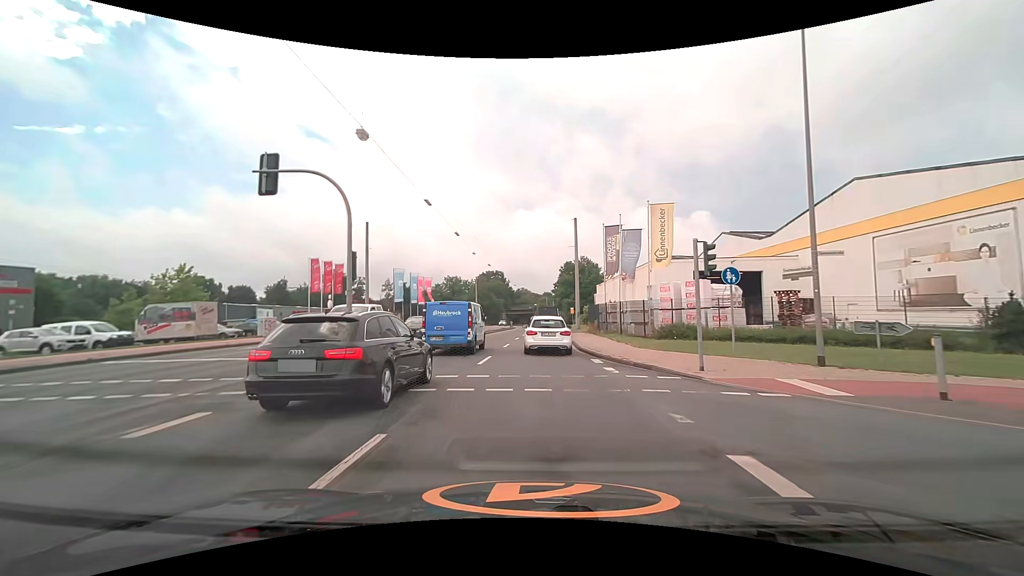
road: secondary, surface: asphalt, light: Day
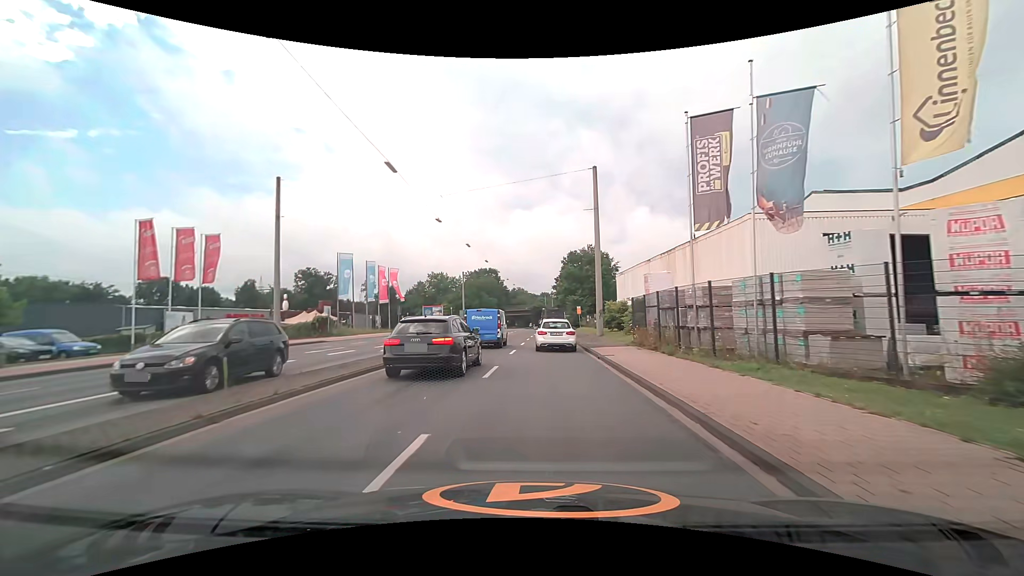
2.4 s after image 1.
(-0.1, +20.5) m; 0°
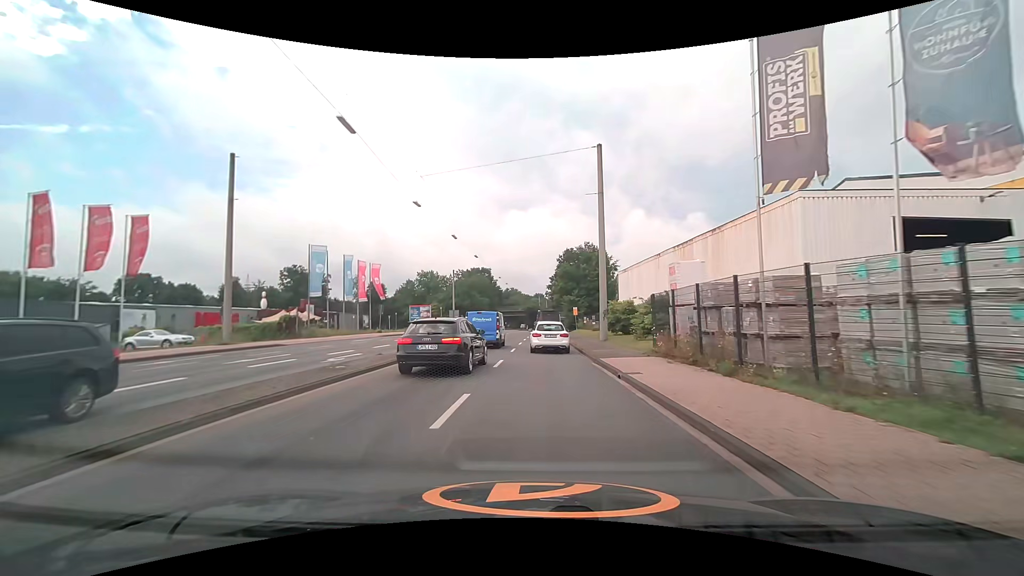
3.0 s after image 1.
(0.0, +5.4) m; 0°
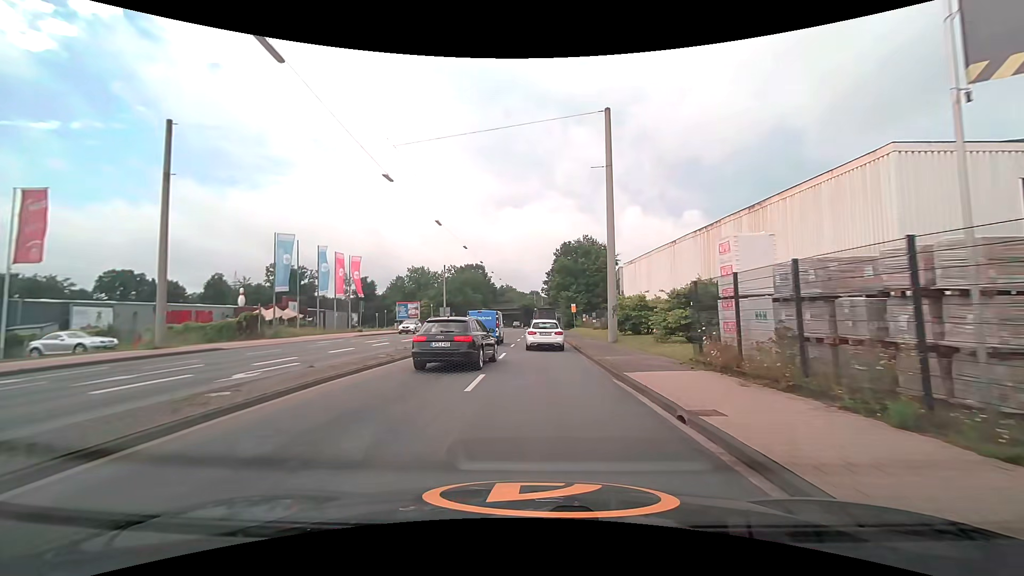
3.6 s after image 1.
(0.0, +5.4) m; +1°
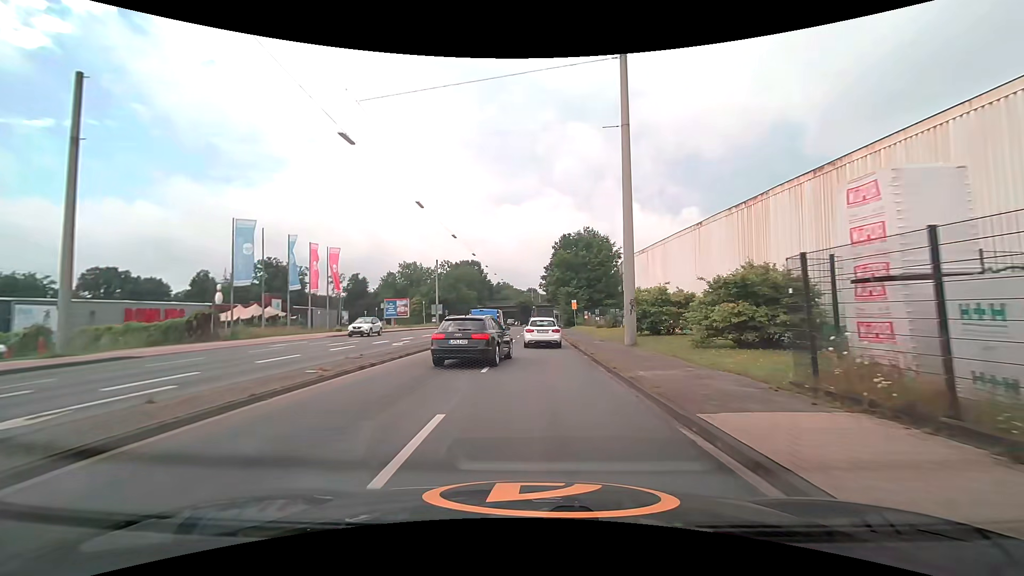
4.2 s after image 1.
(0.0, +5.5) m; 0°
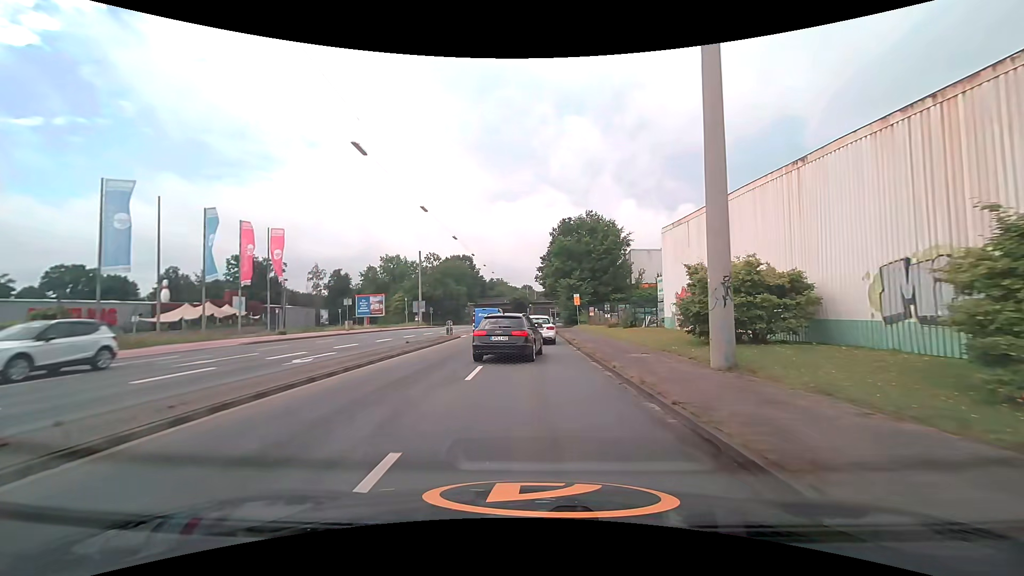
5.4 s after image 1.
(+0.1, +10.7) m; +1°
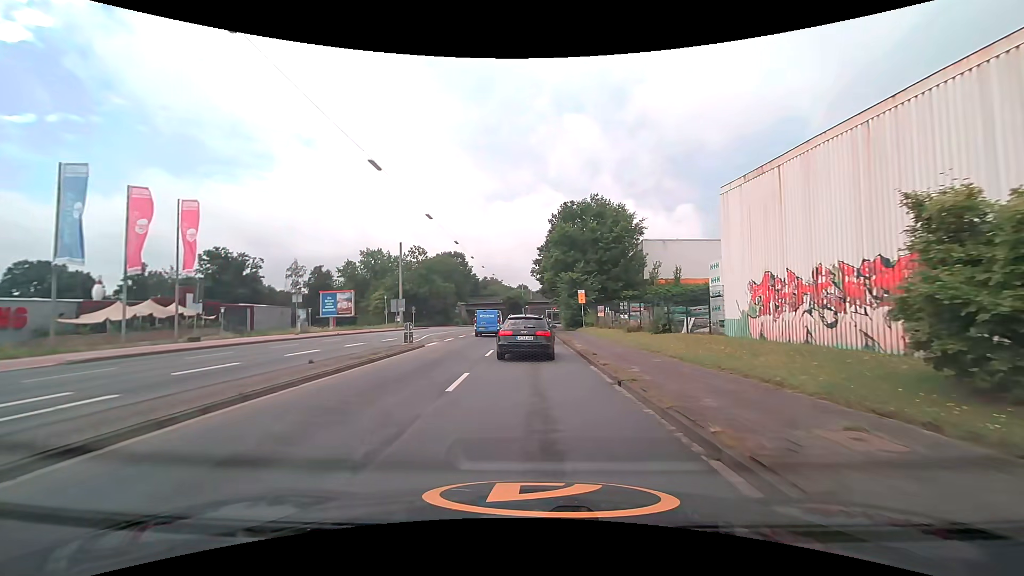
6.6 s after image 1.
(0.0, +10.1) m; 0°
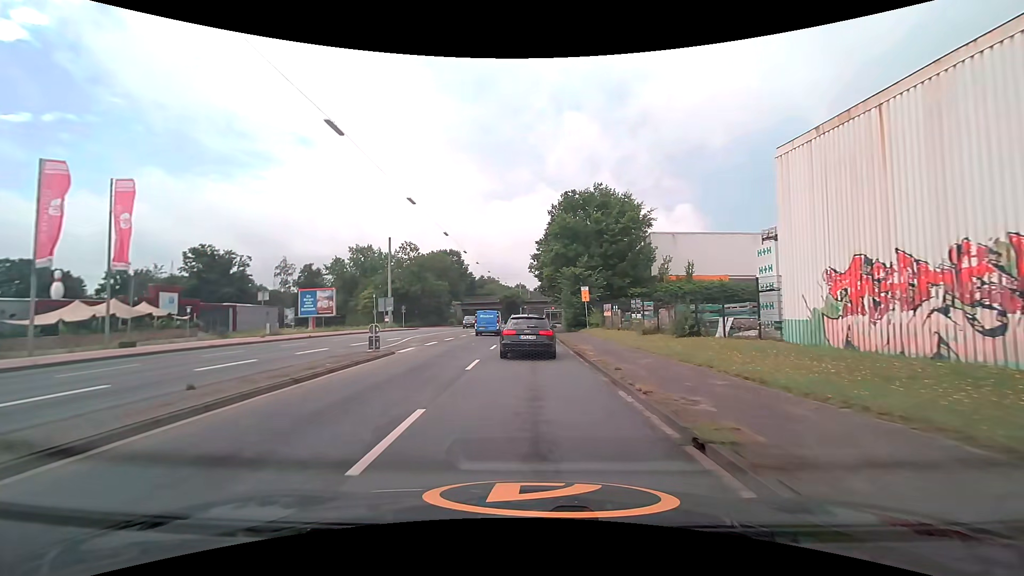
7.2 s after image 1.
(0.0, +4.9) m; 0°
(0, +10) (0, +20) (0, +30) (0, +40) (0, +50) (0, +60) (+1, +70) (+1, +80) (+3, +90) (+4, +100) m
